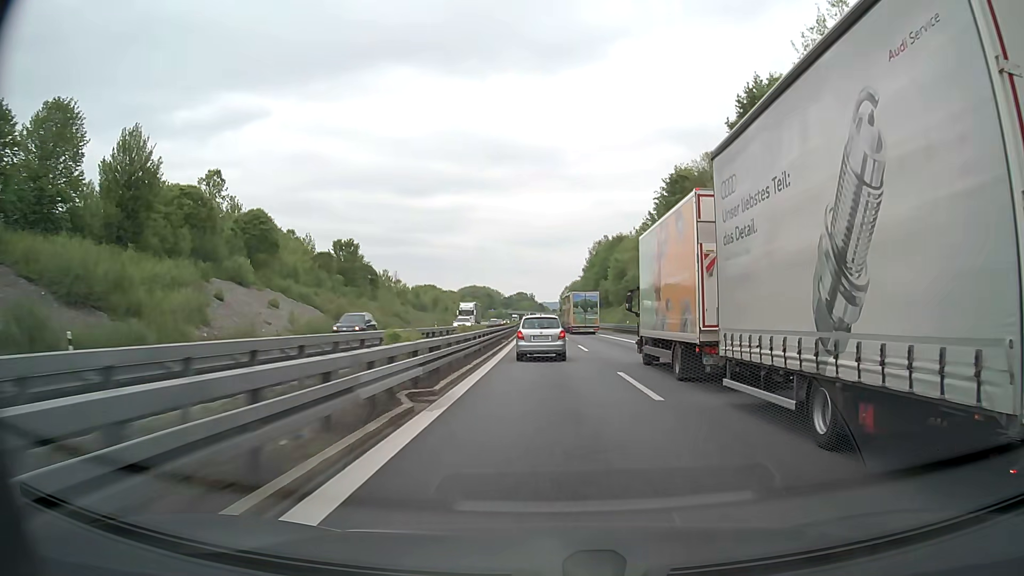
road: motorway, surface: asphalt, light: Day
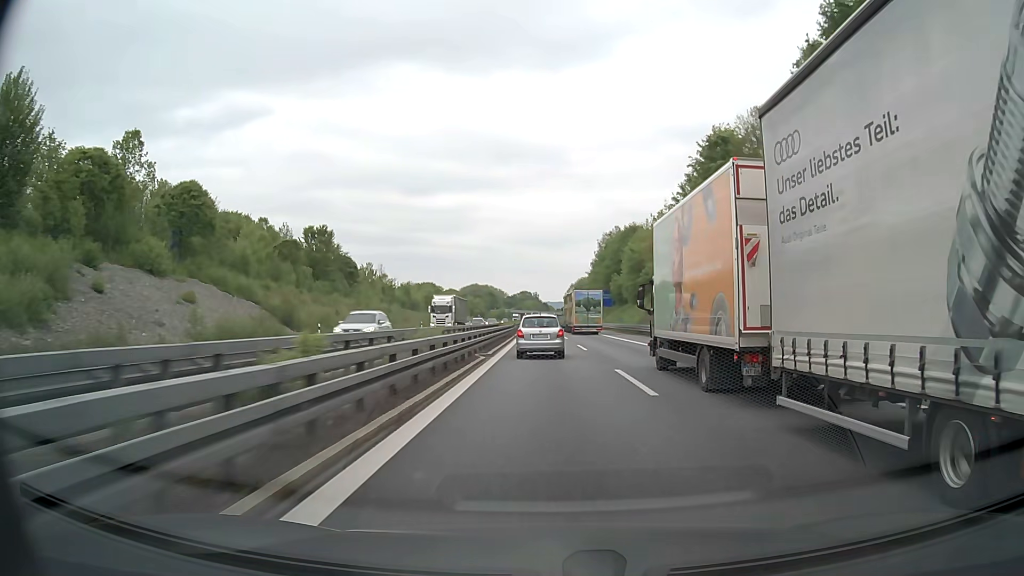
(-0.1, +17.6) m; 0°
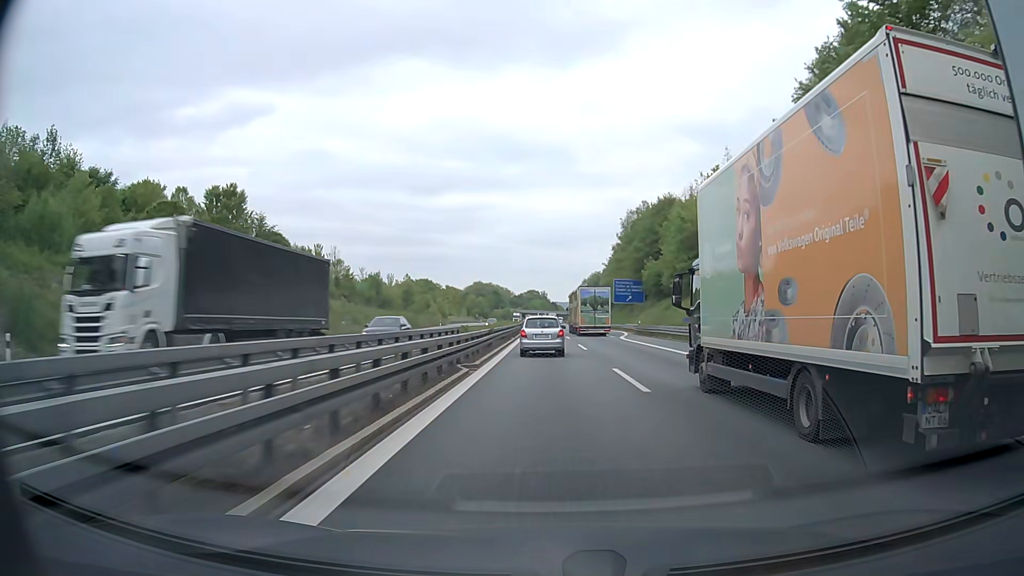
(-0.3, +35.2) m; -1°
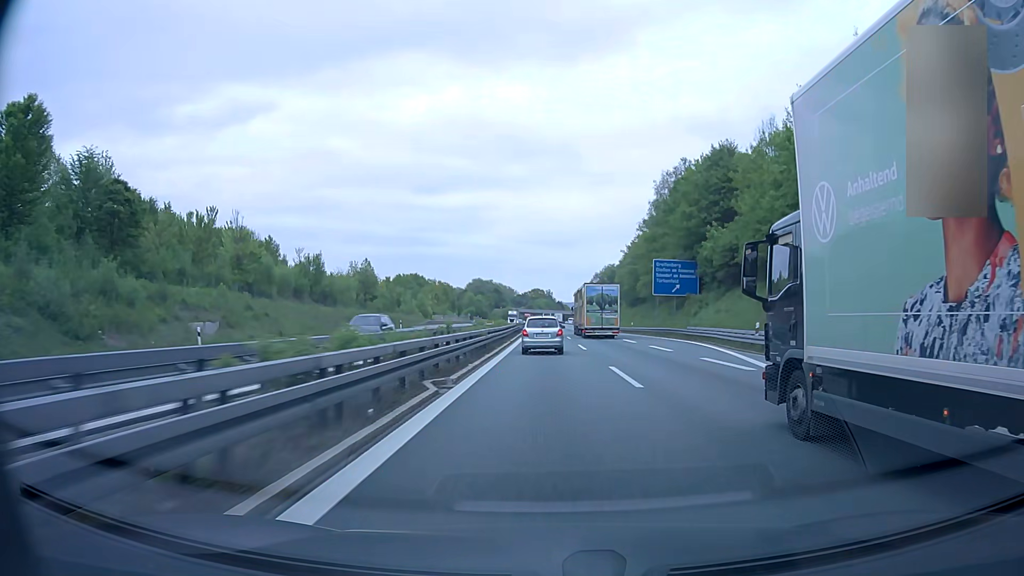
(-0.2, +35.4) m; -1°
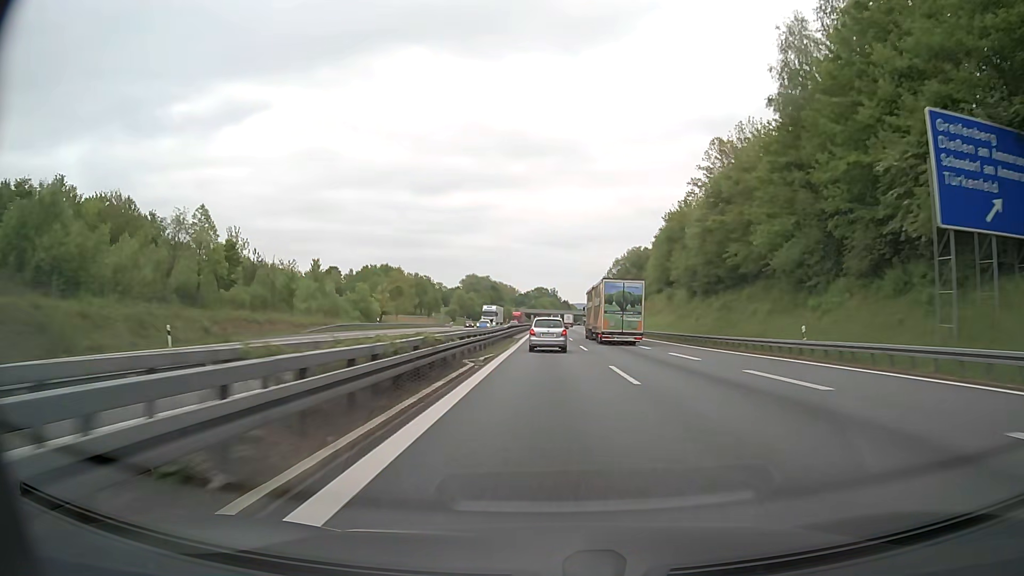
(-0.3, +53.3) m; -1°
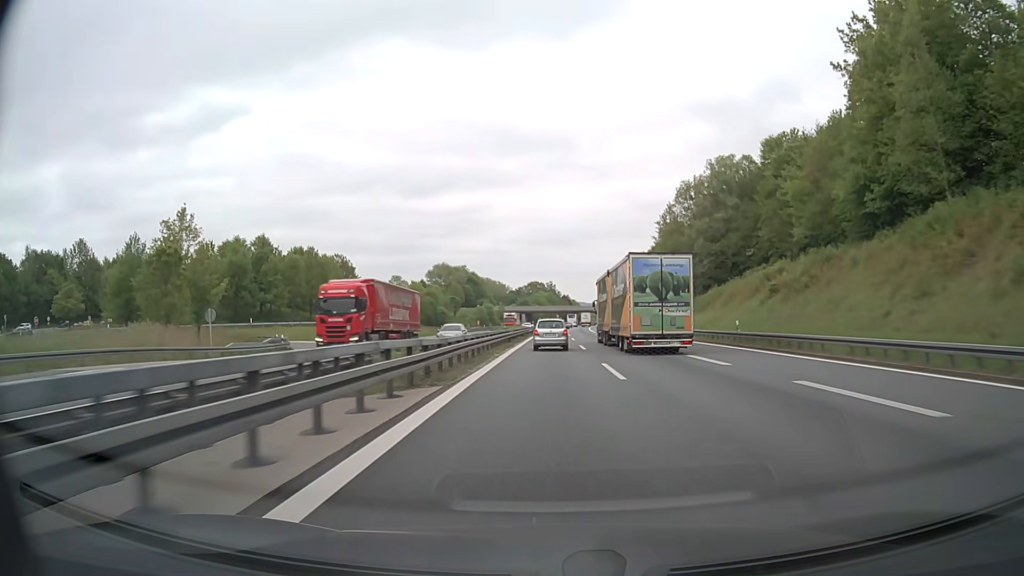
(+0.3, +89.2) m; 0°
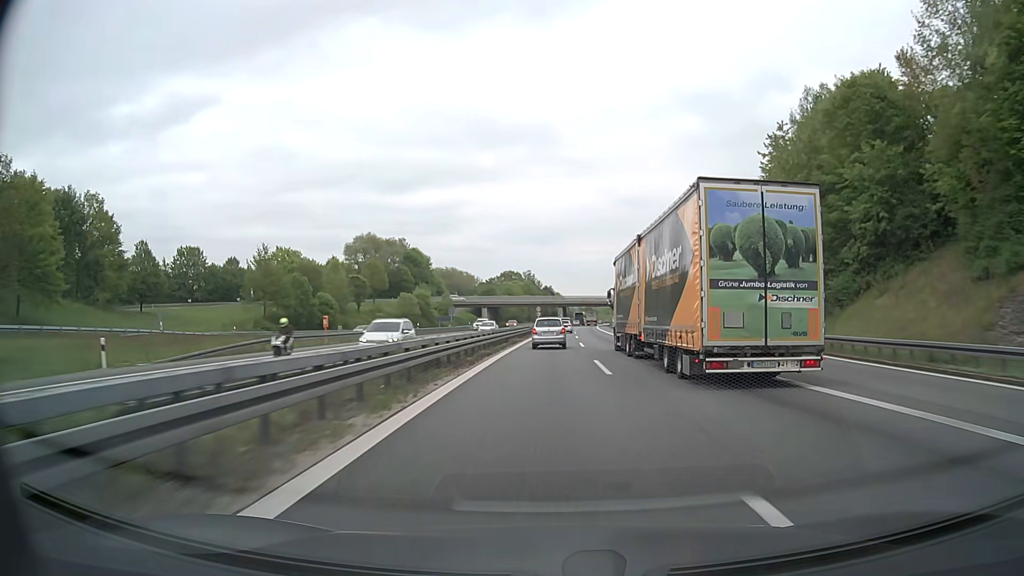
(+1.0, +89.0) m; +2°
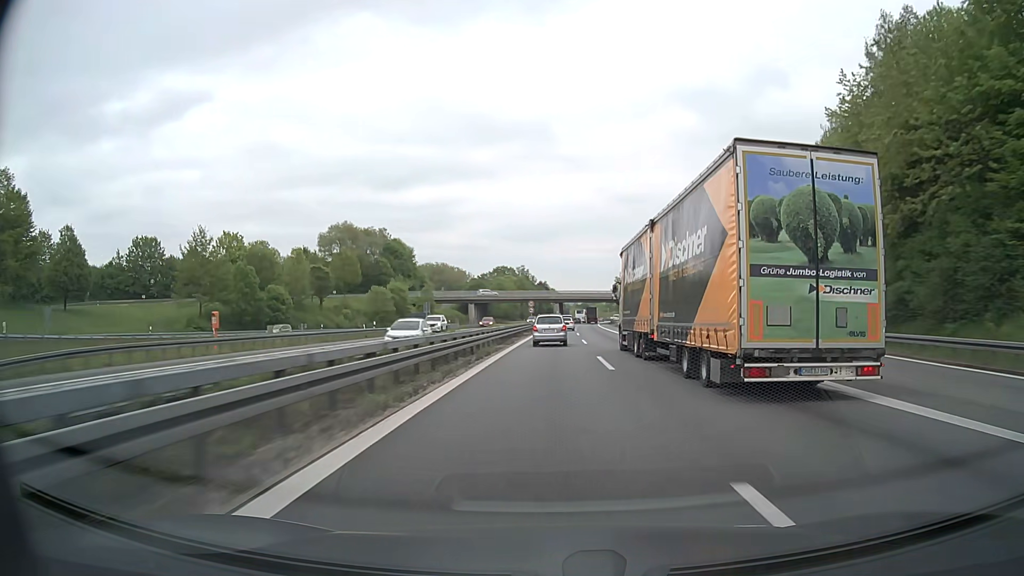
(+0.1, +17.7) m; +1°
(0, +10) (0, +20) (0, +30) (0, +40) (+1, +50) (+1, +60) (+1, +70) (+2, +80) (+2, +90) (+3, +100) m
